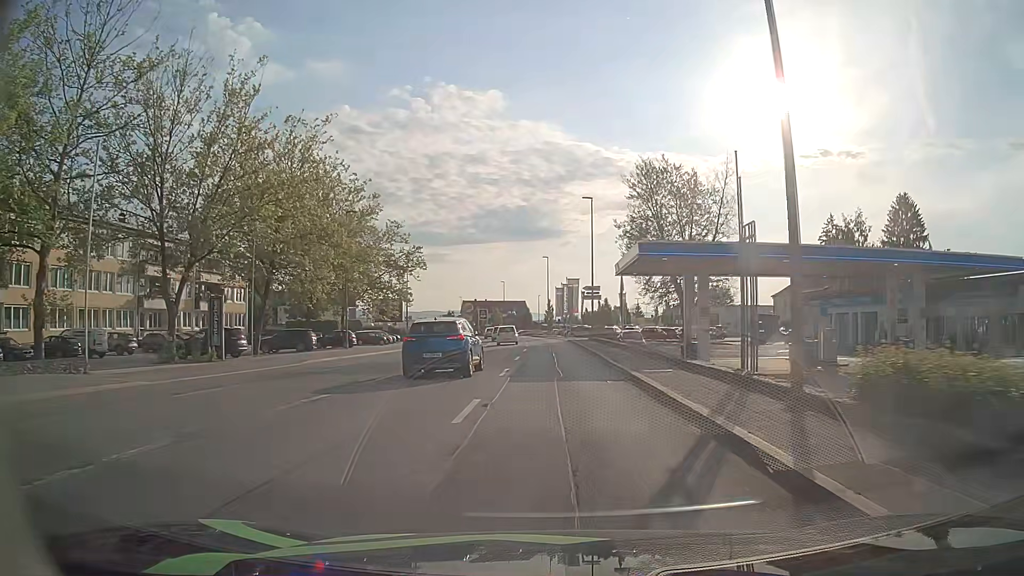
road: tertiary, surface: asphalt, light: Day
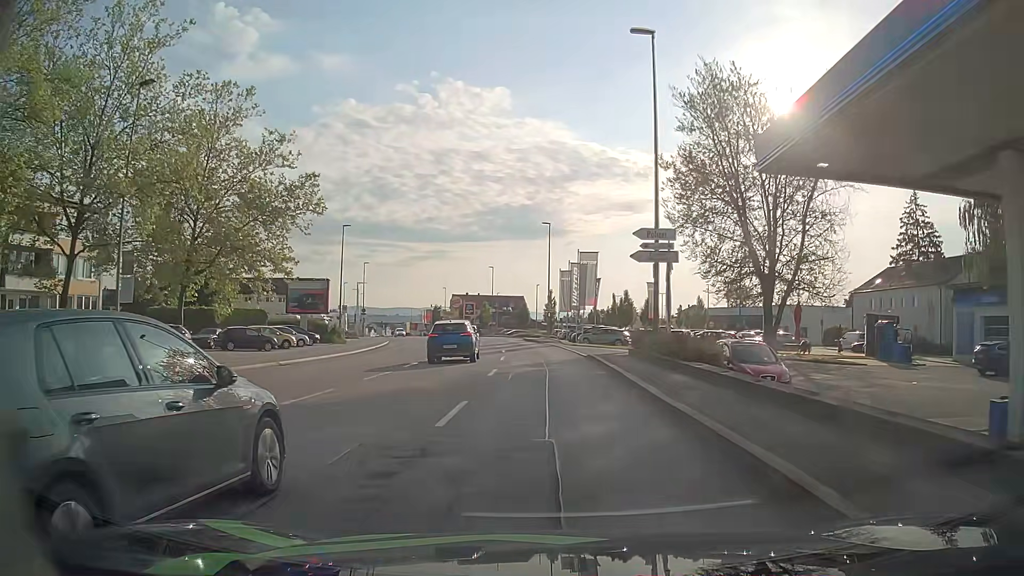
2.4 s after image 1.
(+0.1, +28.7) m; -1°
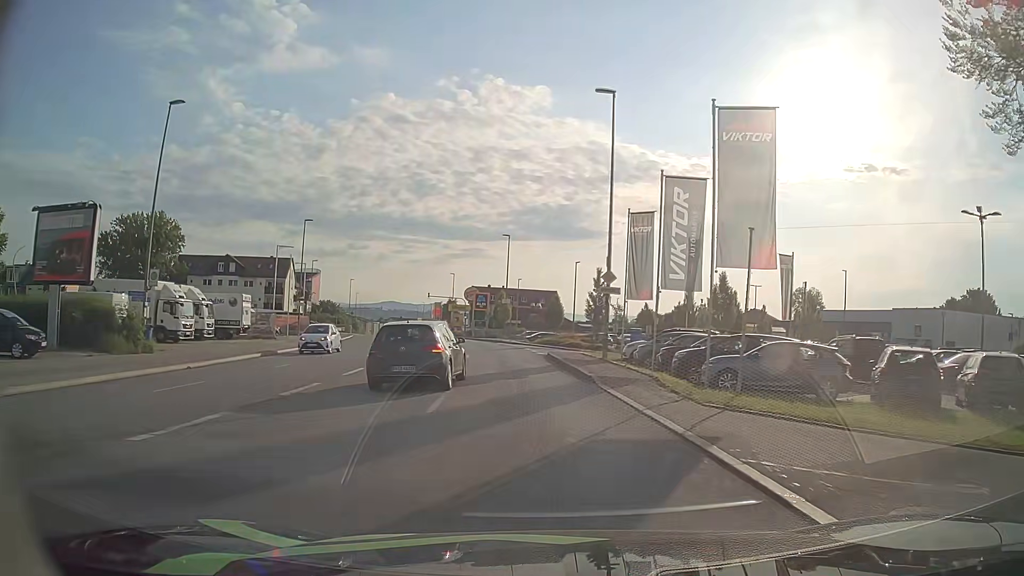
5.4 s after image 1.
(-0.5, +34.6) m; -2°
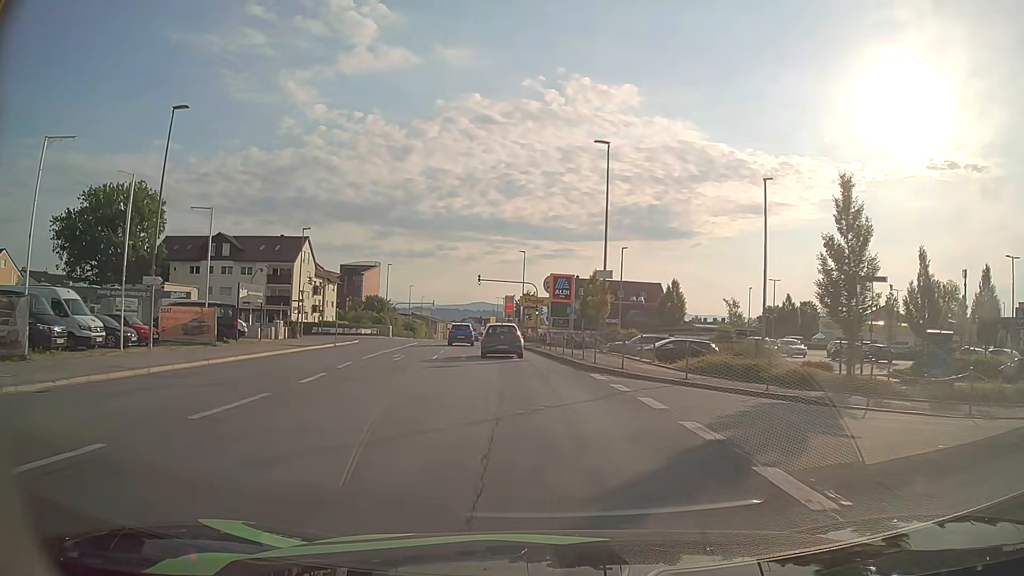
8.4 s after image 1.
(-2.2, +33.7) m; -7°
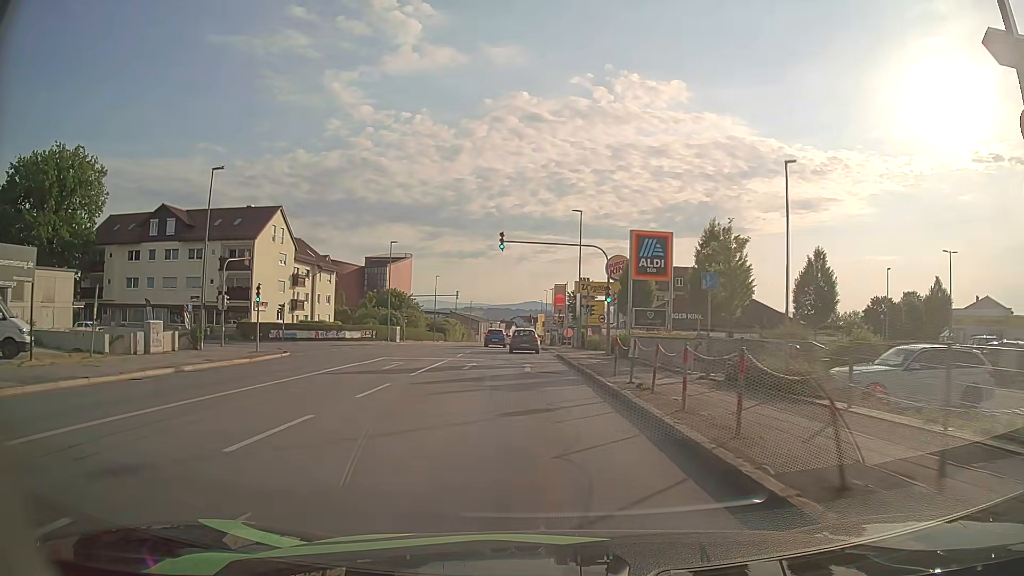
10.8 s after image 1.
(-1.3, +26.9) m; -4°
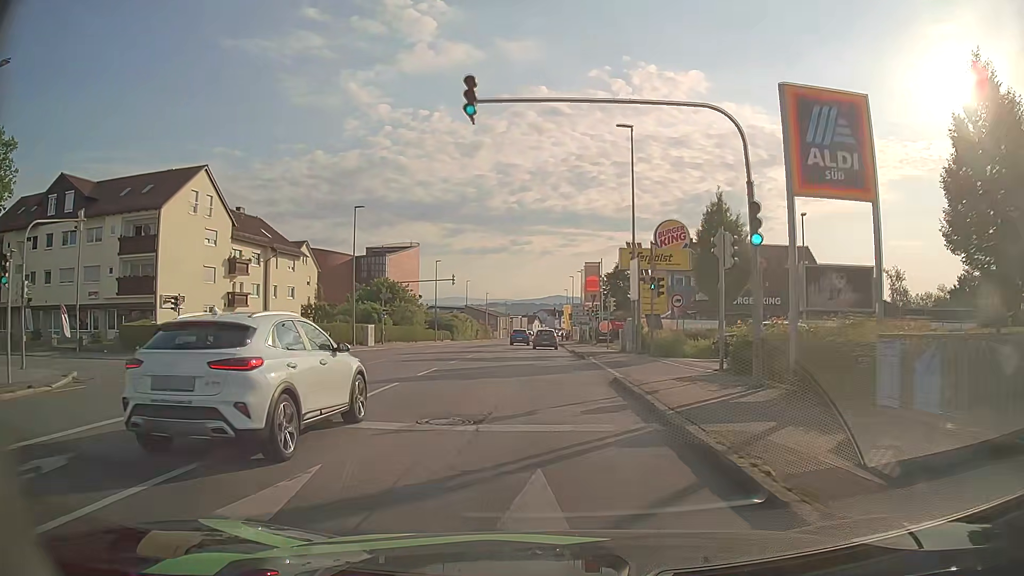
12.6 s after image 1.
(-0.5, +20.5) m; -2°
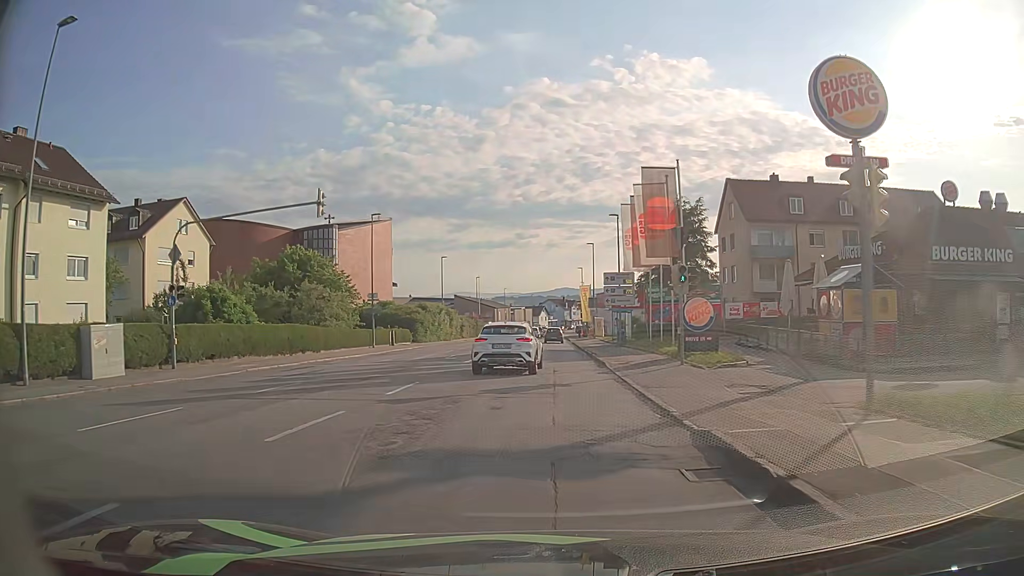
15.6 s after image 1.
(-0.6, +34.7) m; -1°
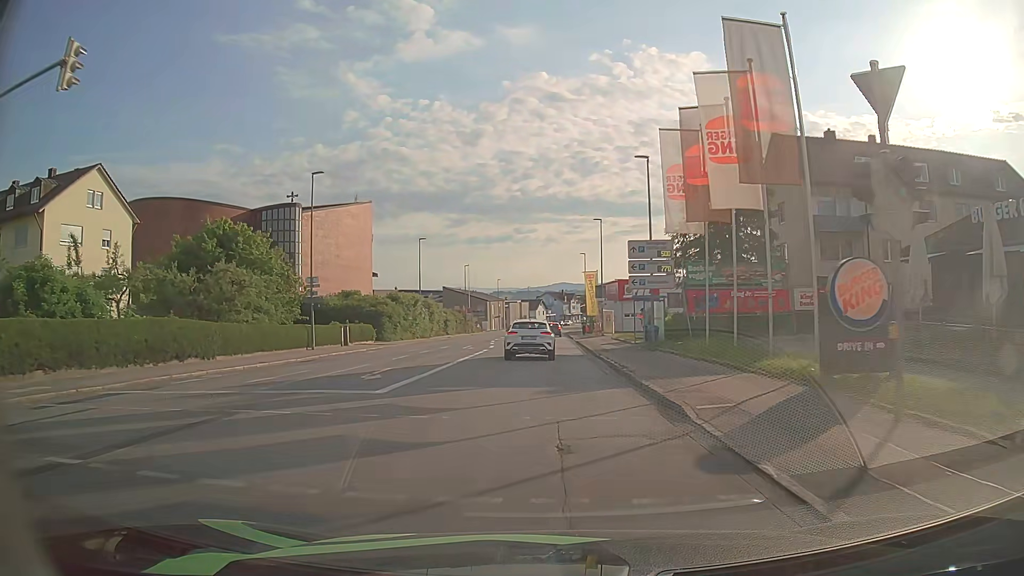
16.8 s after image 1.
(+0.1, +13.5) m; 0°
(0, +10) (0, +20) (0, +30) (0, +40) (0, +50) (-1, +60) (-1, +70) (-2, +80) (-2, +90) (-2, +100) m
